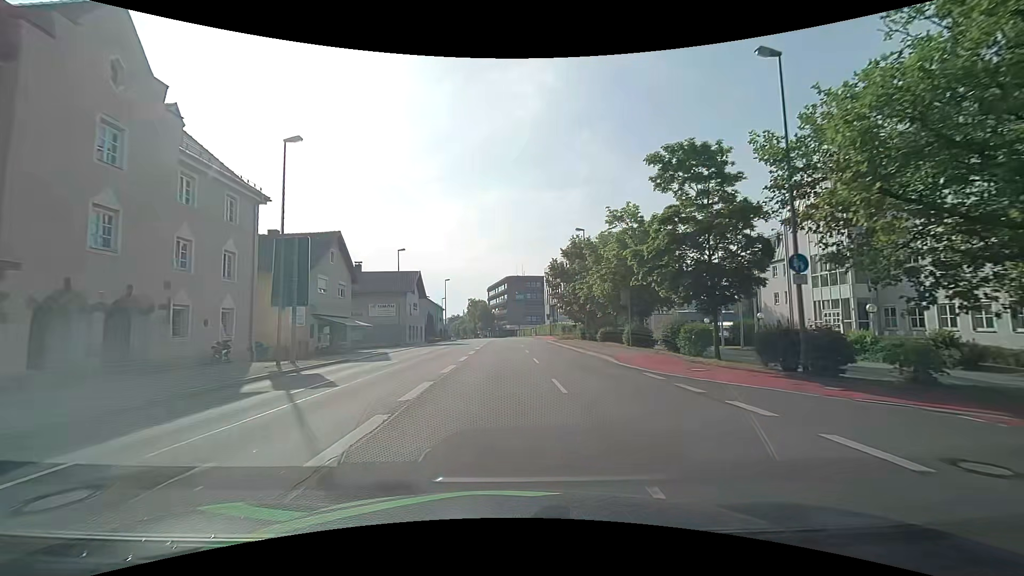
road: primary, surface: asphalt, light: Day
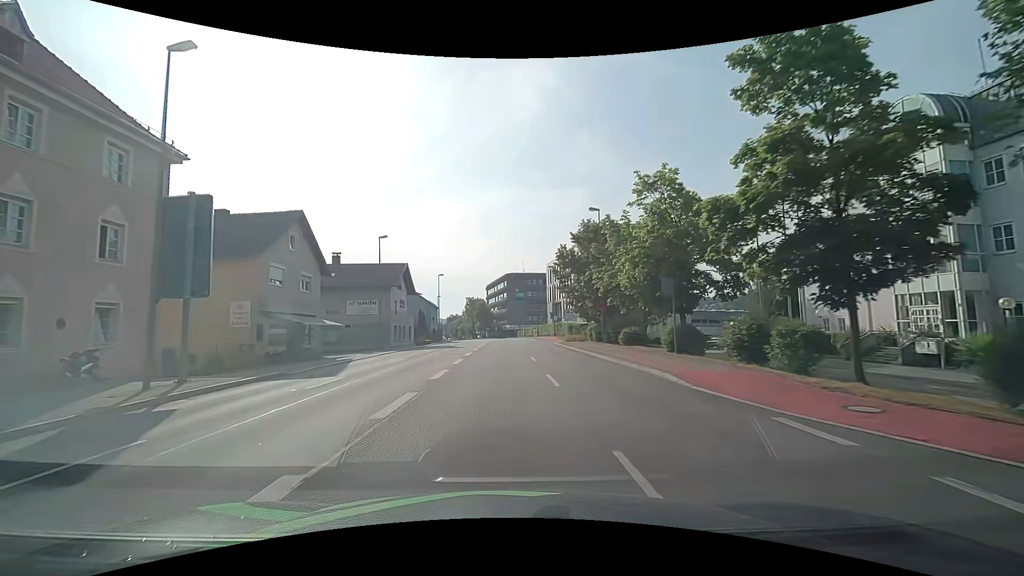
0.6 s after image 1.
(0.0, +7.8) m; 0°
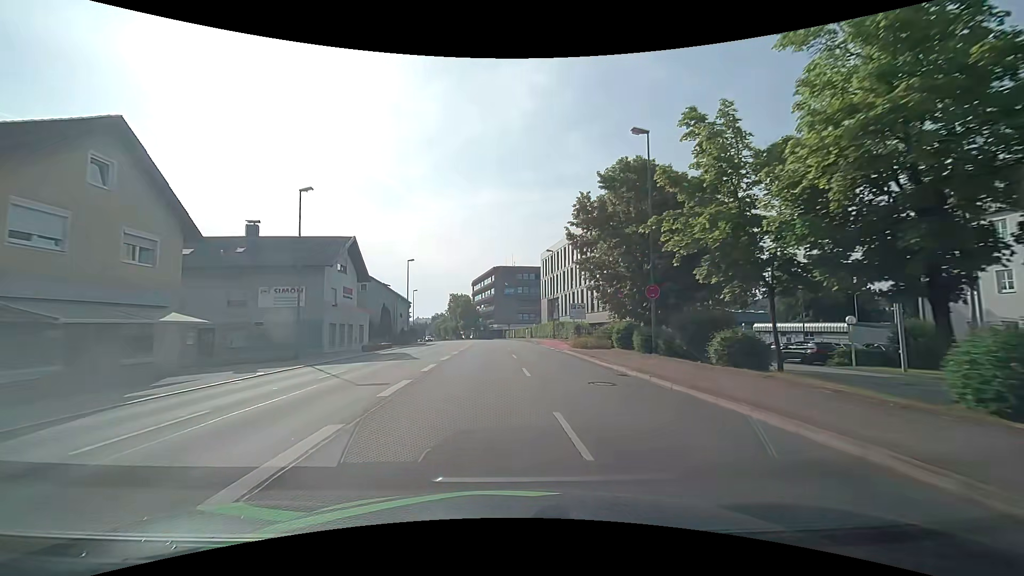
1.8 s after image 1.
(+0.1, +15.6) m; +1°
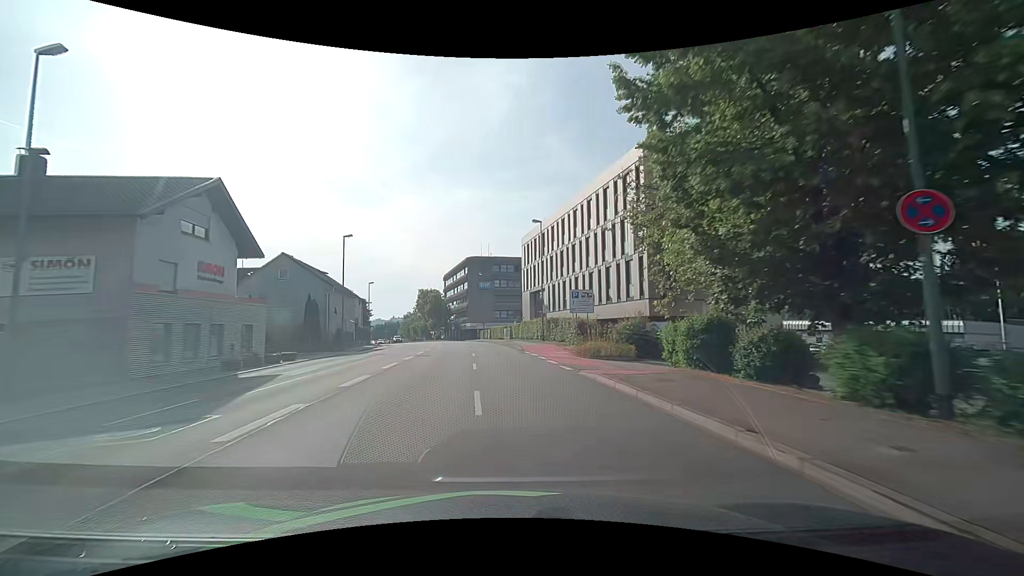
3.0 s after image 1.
(+0.4, +15.5) m; +2°
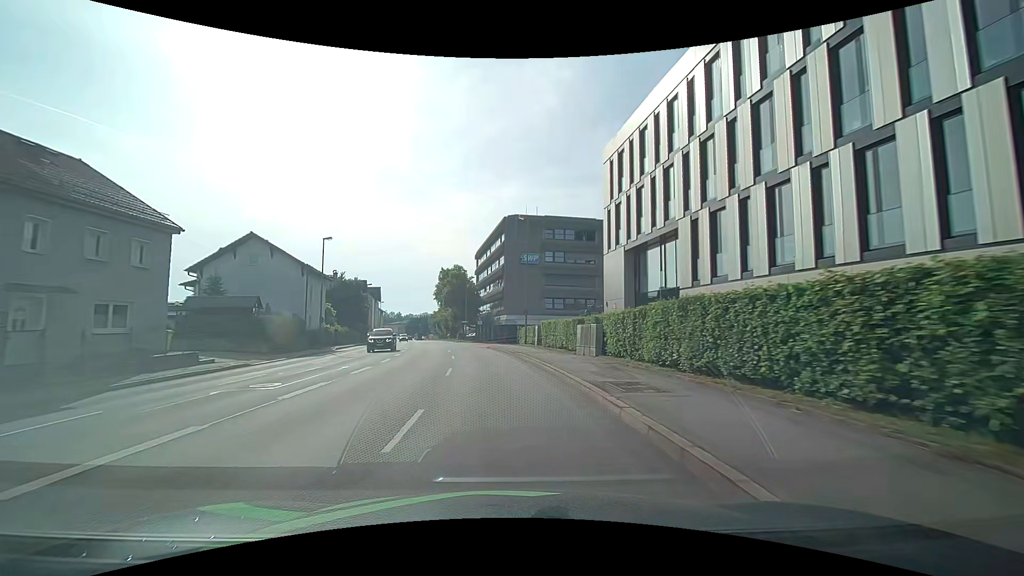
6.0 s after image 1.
(-1.2, +38.2) m; -5°
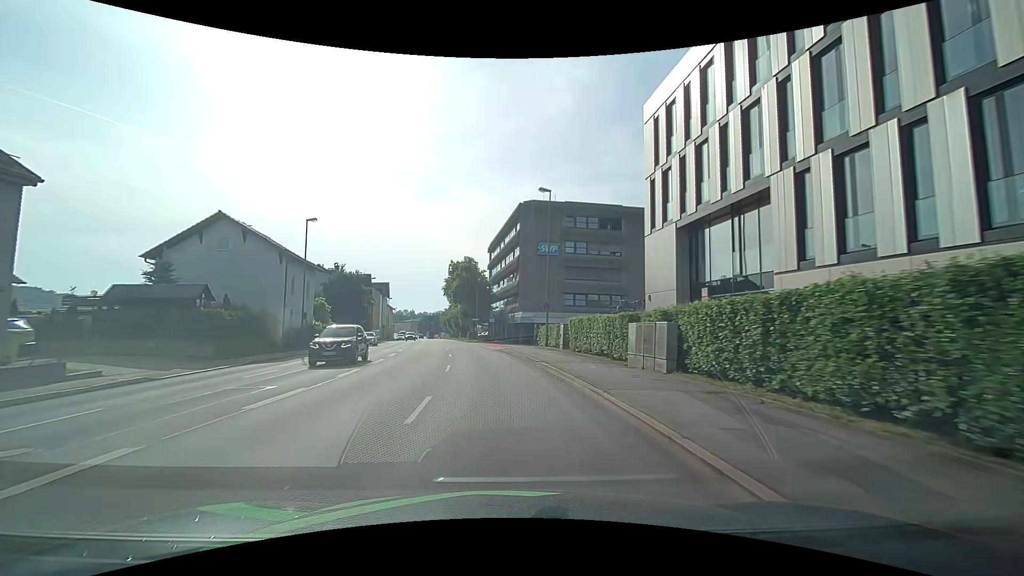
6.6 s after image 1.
(-0.1, +7.6) m; -1°
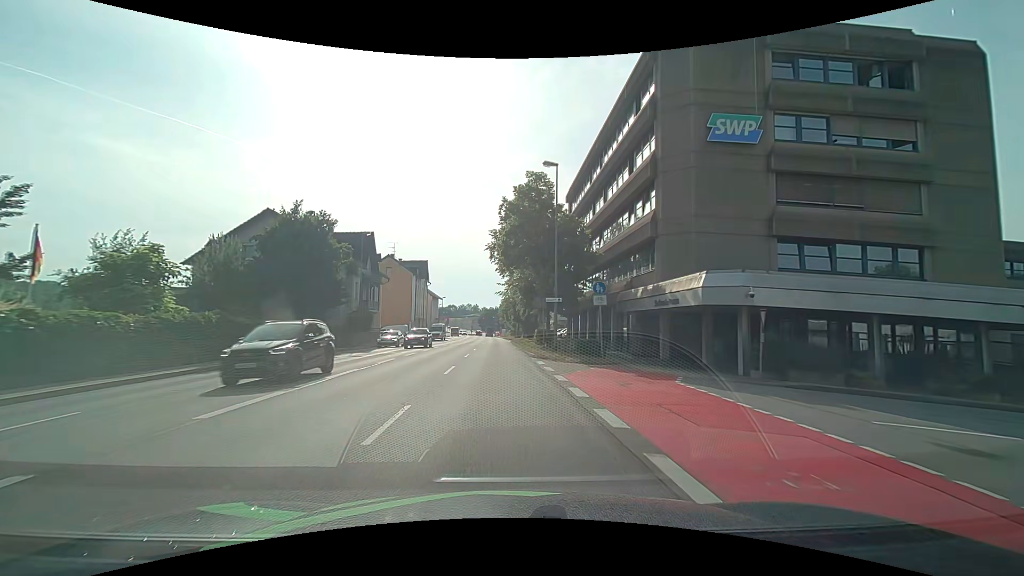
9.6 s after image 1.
(-2.9, +37.4) m; -8°
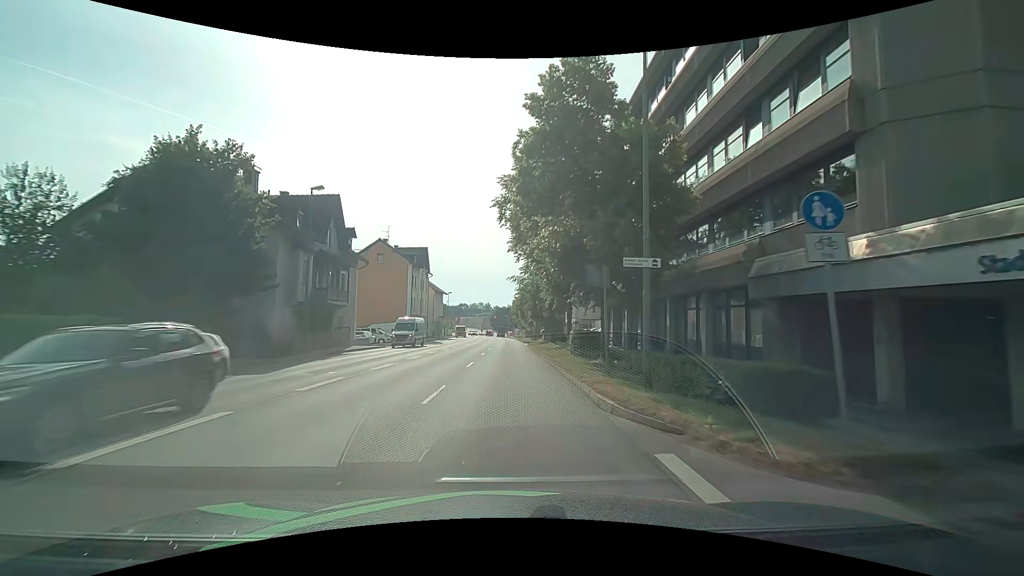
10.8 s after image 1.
(-0.2, +14.9) m; -2°
(0, +10) (0, +20) (0, +30) (0, +40) (0, +50) (0, +60) (0, +70) (0, +80) (0, +90) (0, +100) m
